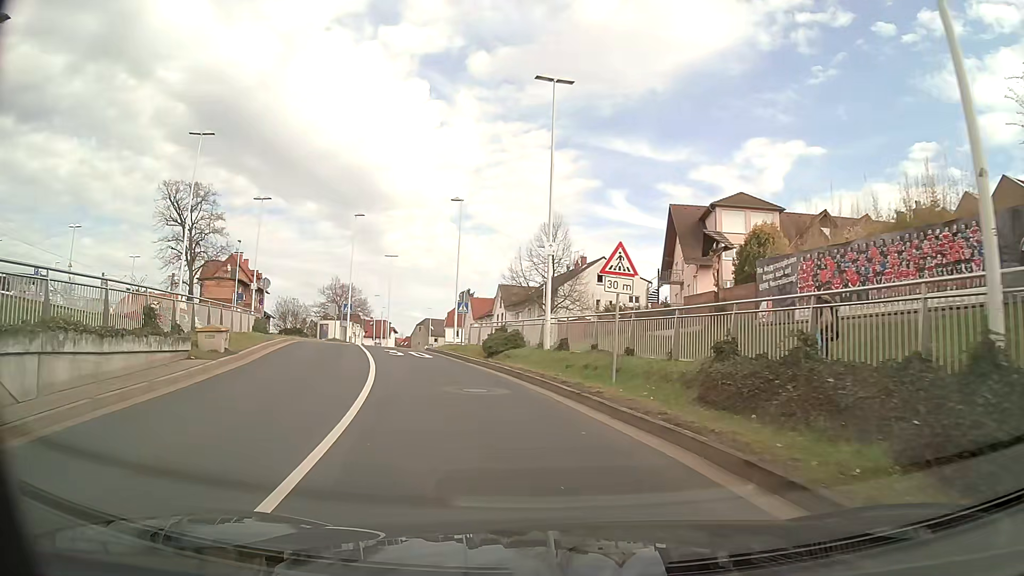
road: tertiary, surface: asphalt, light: Day
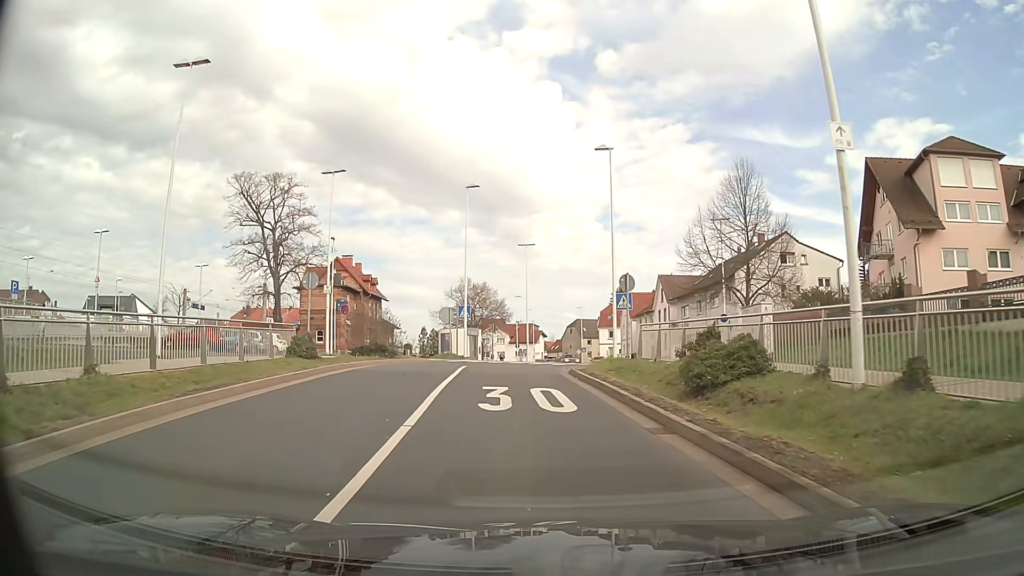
(-1.6, +13.4) m; -13°
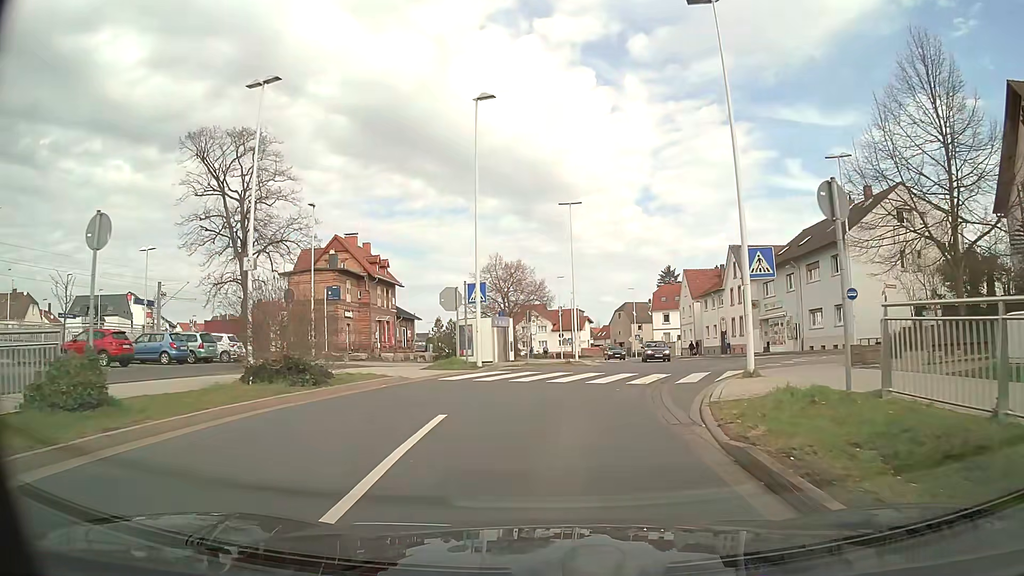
(-0.6, +14.1) m; -4°
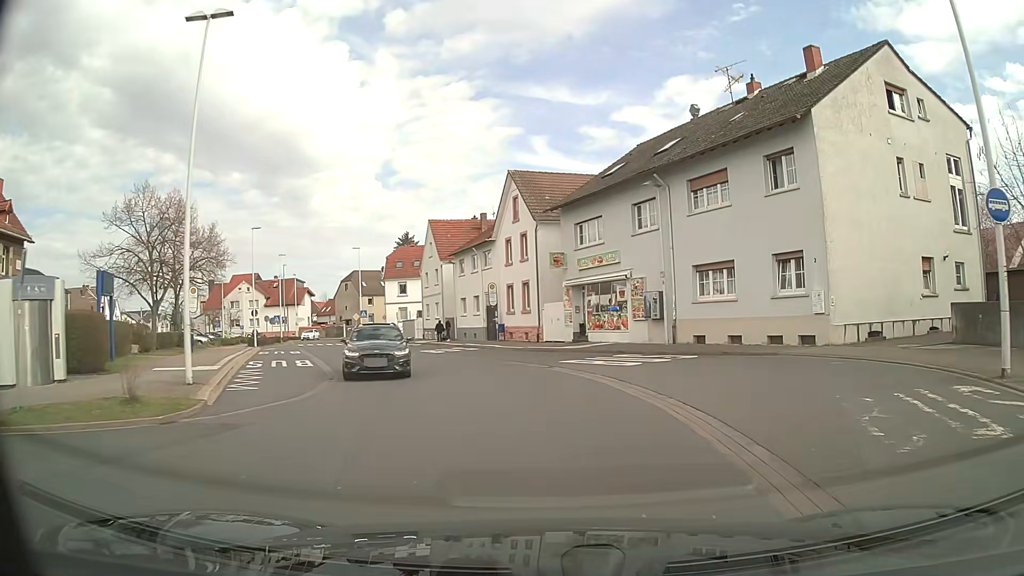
(+3.5, +24.0) m; +22°
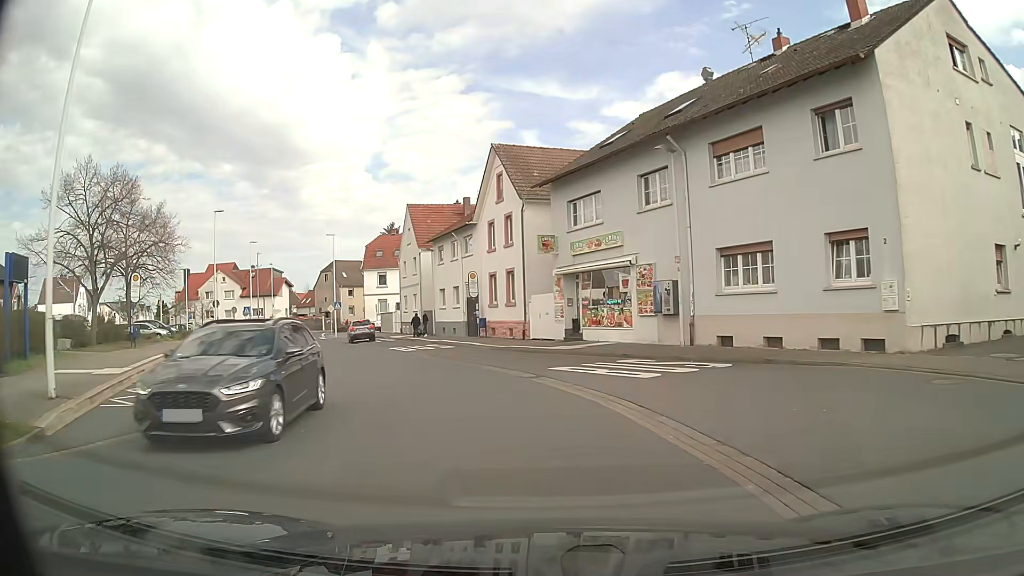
(+0.1, +5.0) m; +1°
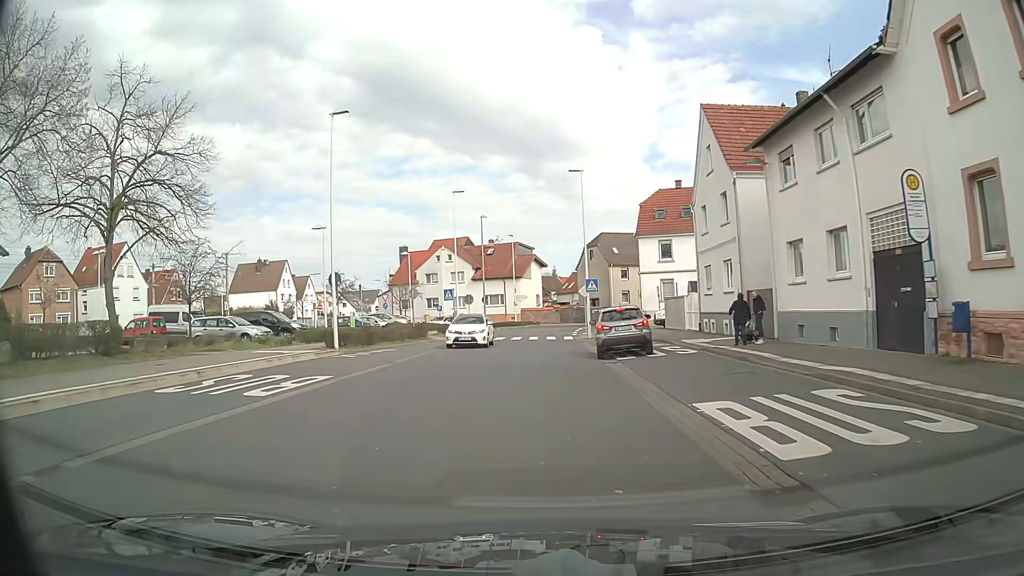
(-4.9, +24.6) m; -23°
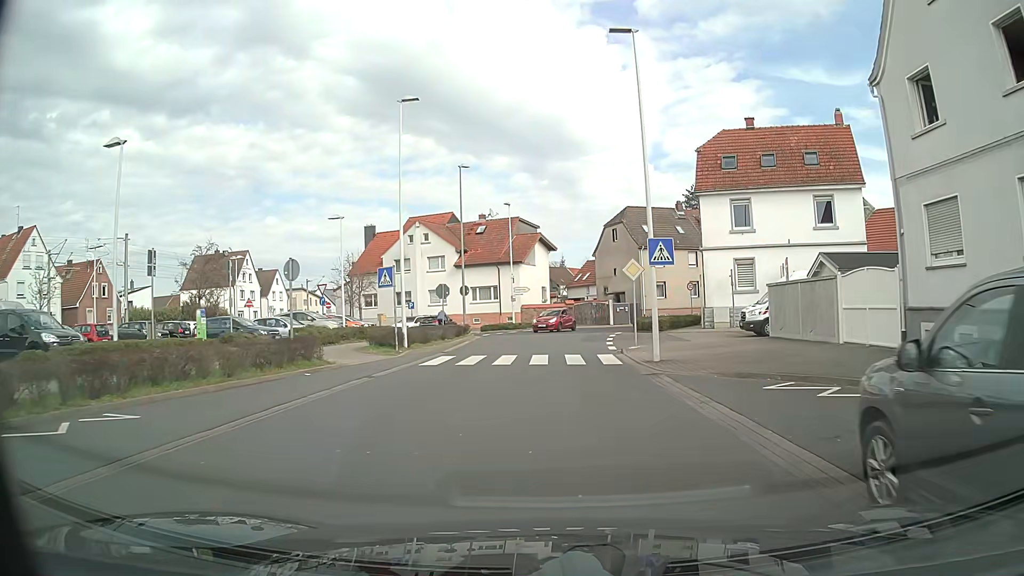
(-0.5, +19.8) m; -1°
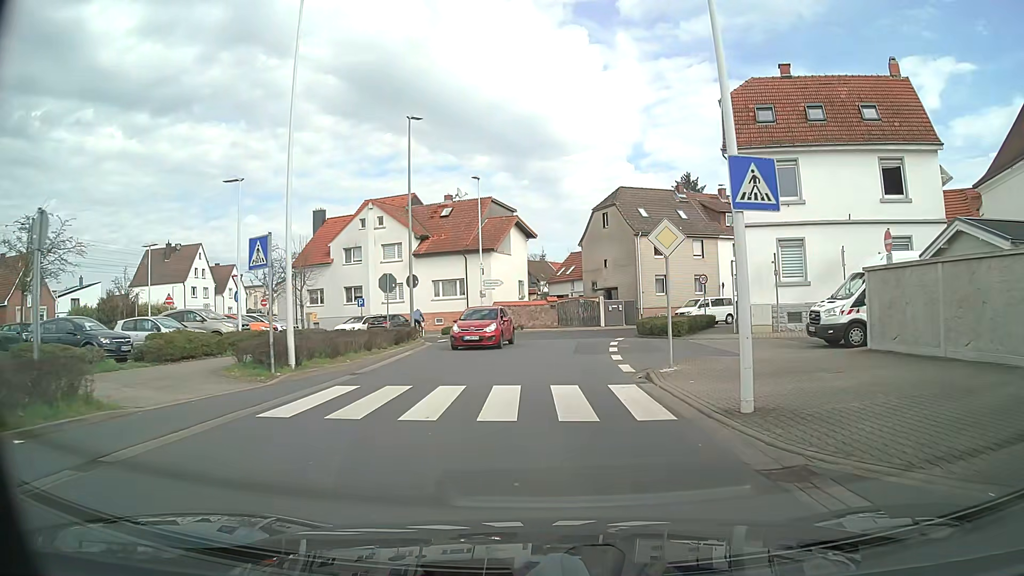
(+0.1, +9.8) m; +2°
(0, +10) (0, +20) (+1, +30) (+5, +39) (+13, +45) (+22, +50) (+30, +55) (+38, +61) (+46, +68) (+53, +75) m
